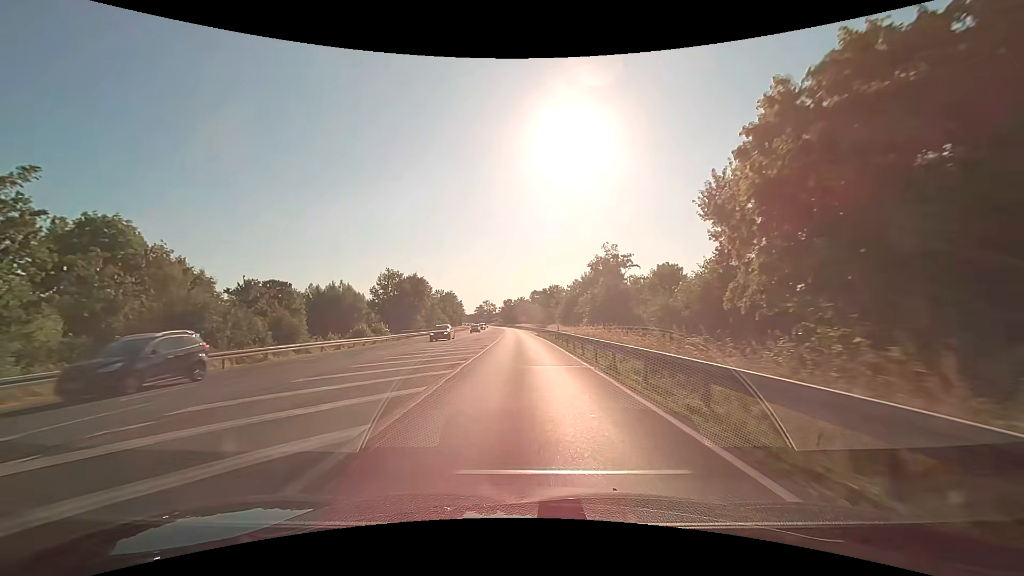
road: primary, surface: asphalt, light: Day
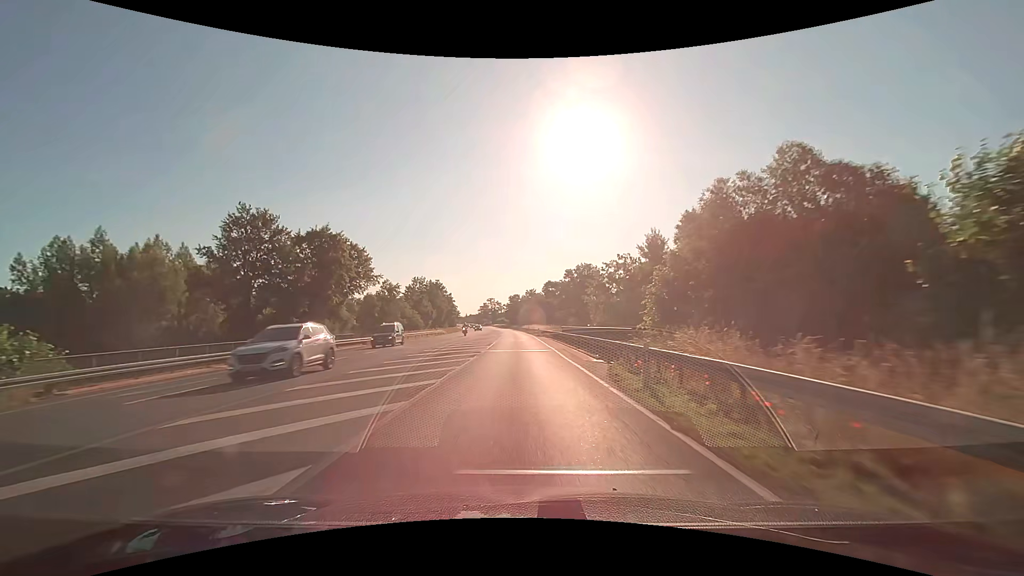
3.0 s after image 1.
(-0.5, +53.9) m; -1°
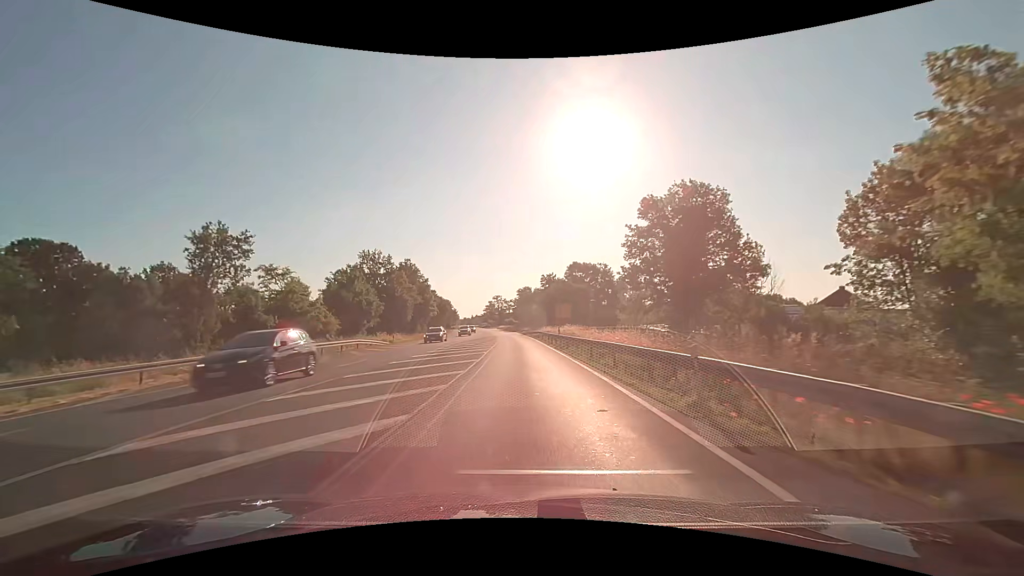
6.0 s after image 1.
(-0.8, +53.8) m; -1°
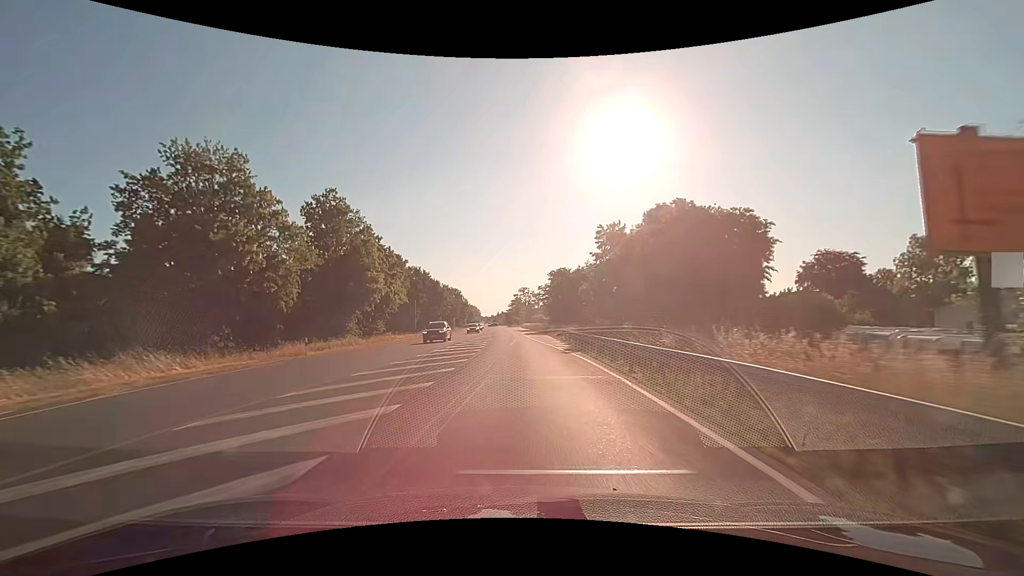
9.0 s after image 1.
(-1.0, +53.6) m; -3°
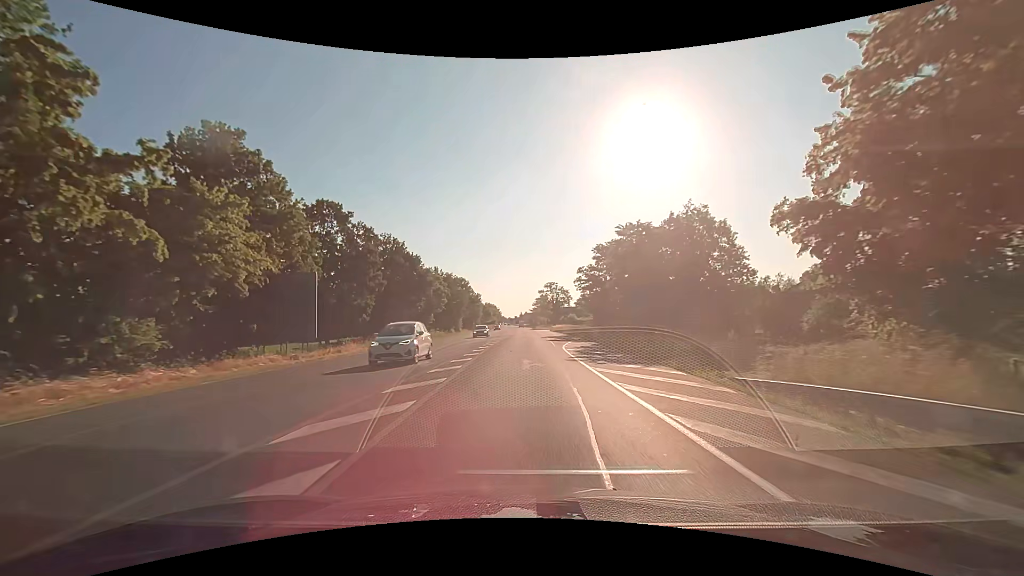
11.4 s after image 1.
(-1.3, +42.9) m; -3°
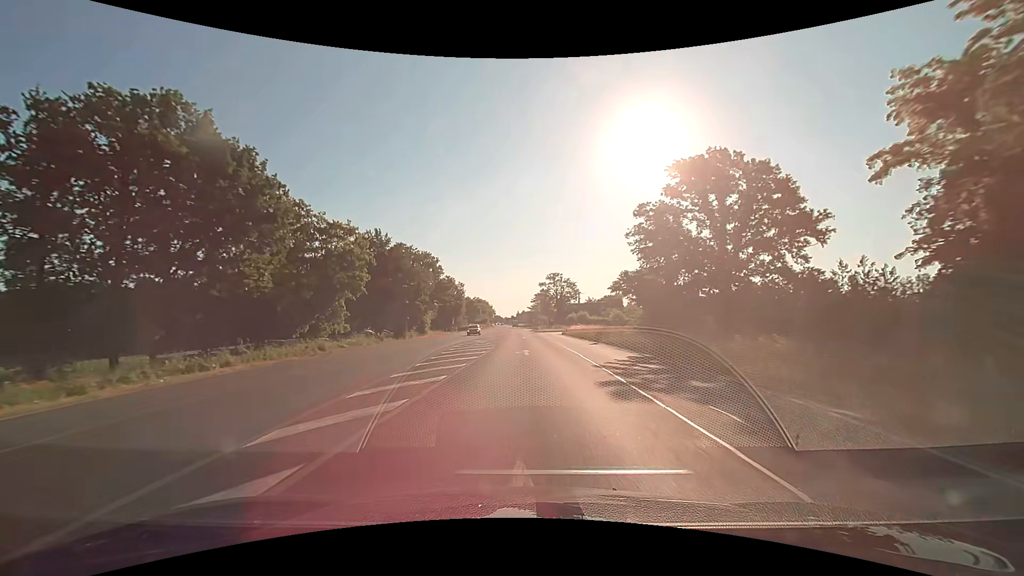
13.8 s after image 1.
(+0.1, +42.9) m; 0°
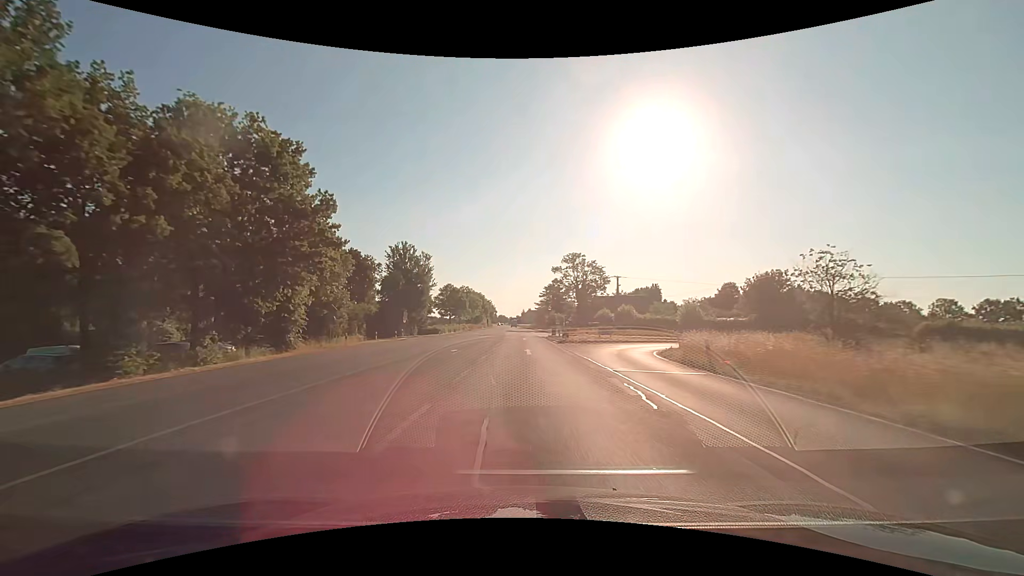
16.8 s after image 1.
(-0.2, +53.8) m; 0°
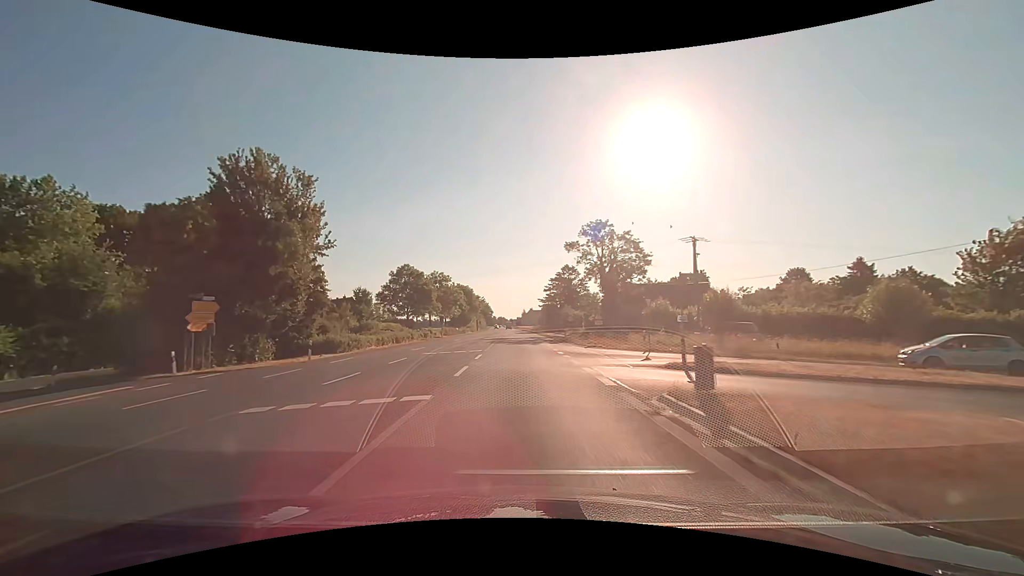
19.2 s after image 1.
(-0.2, +43.0) m; 0°
(0, +10) (0, +20) (0, +30) (0, +40) (0, +50) (-1, +60) (-1, +70) (-1, +80) (-1, +90) (-2, +100) m
